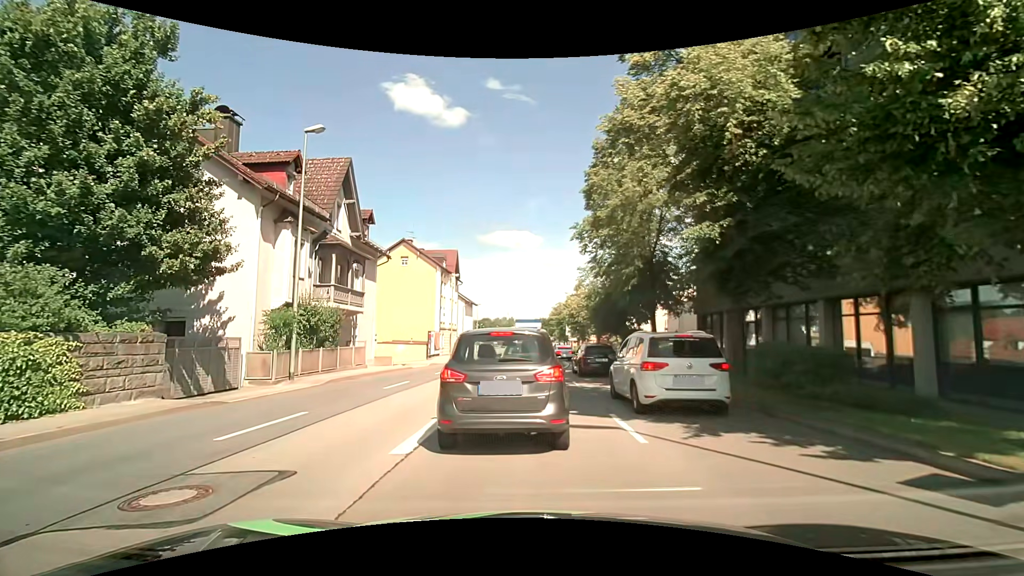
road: primary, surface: asphalt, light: Day
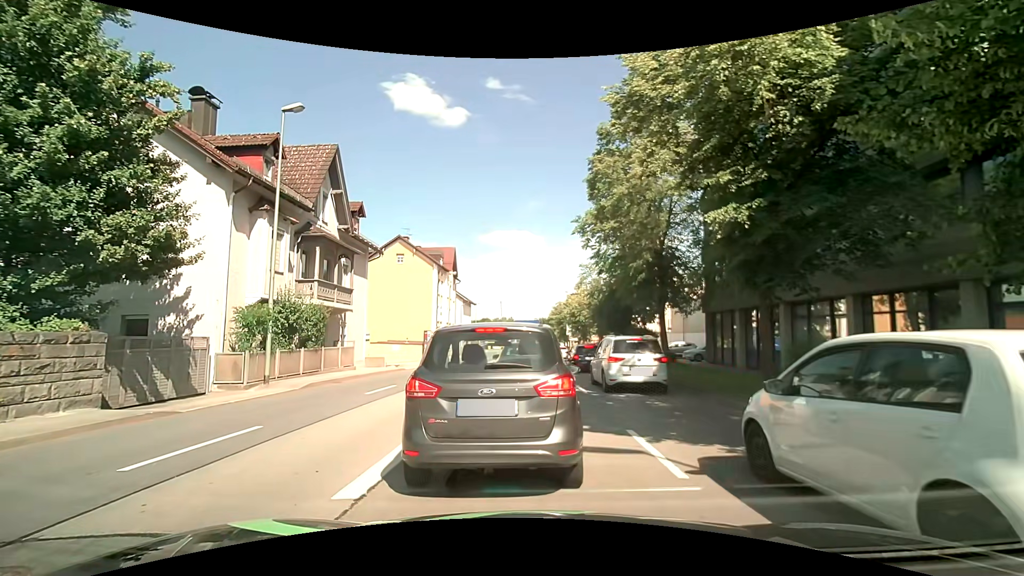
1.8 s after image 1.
(-0.1, +1.7) m; -2°
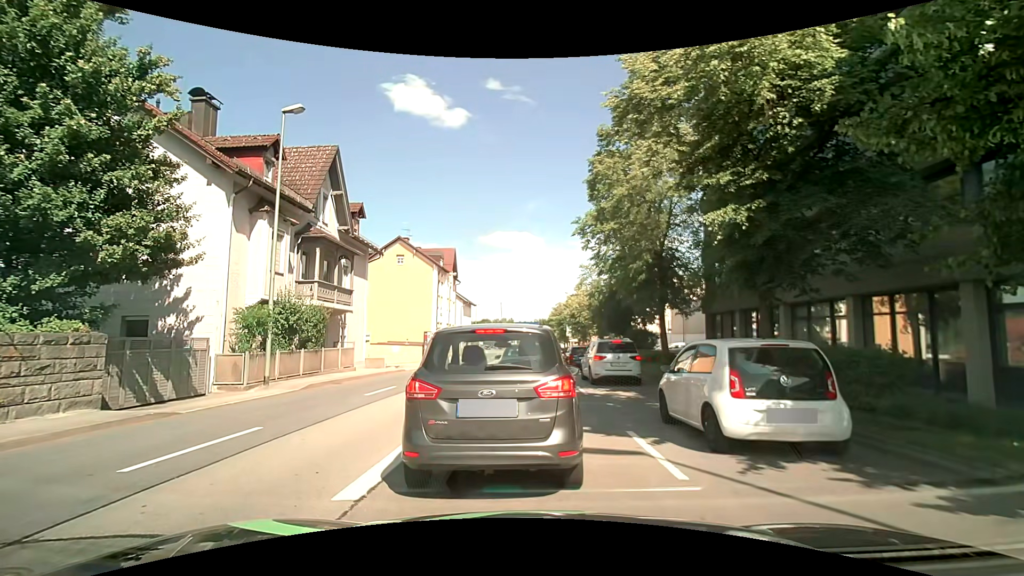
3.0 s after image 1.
(0.0, +0.1) m; 0°
